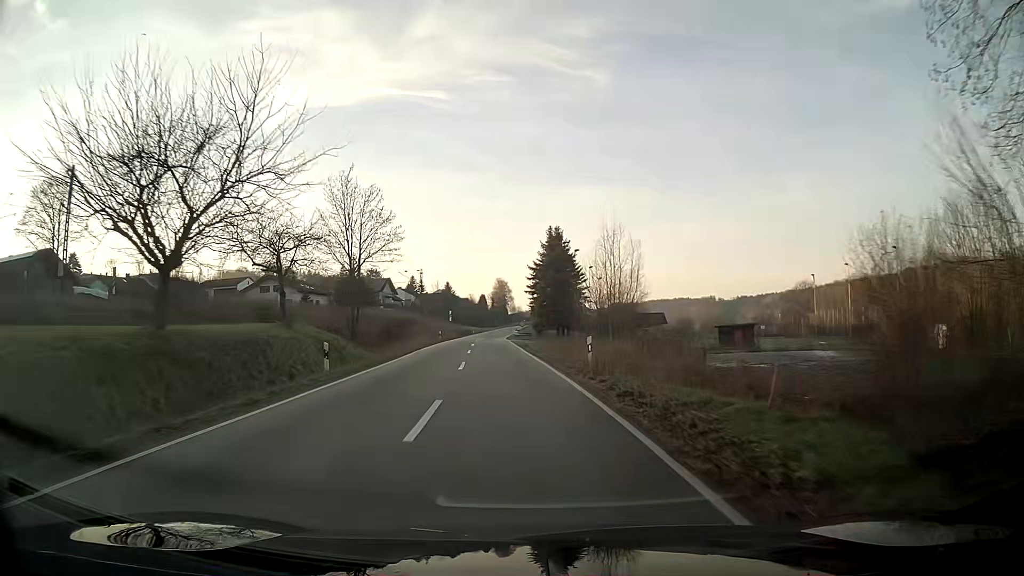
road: tertiary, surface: asphalt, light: Day
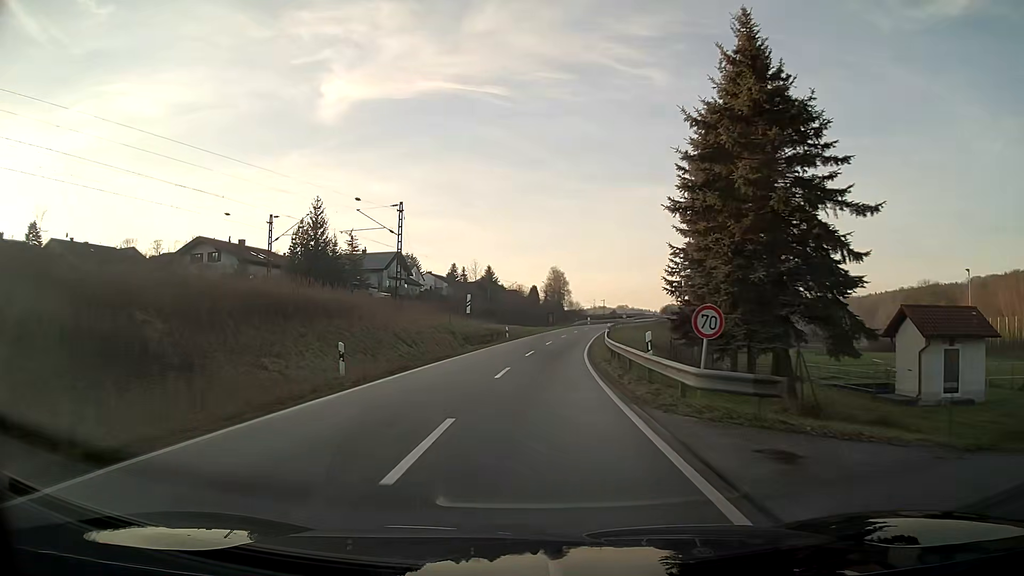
(-2.6, +49.9) m; -3°
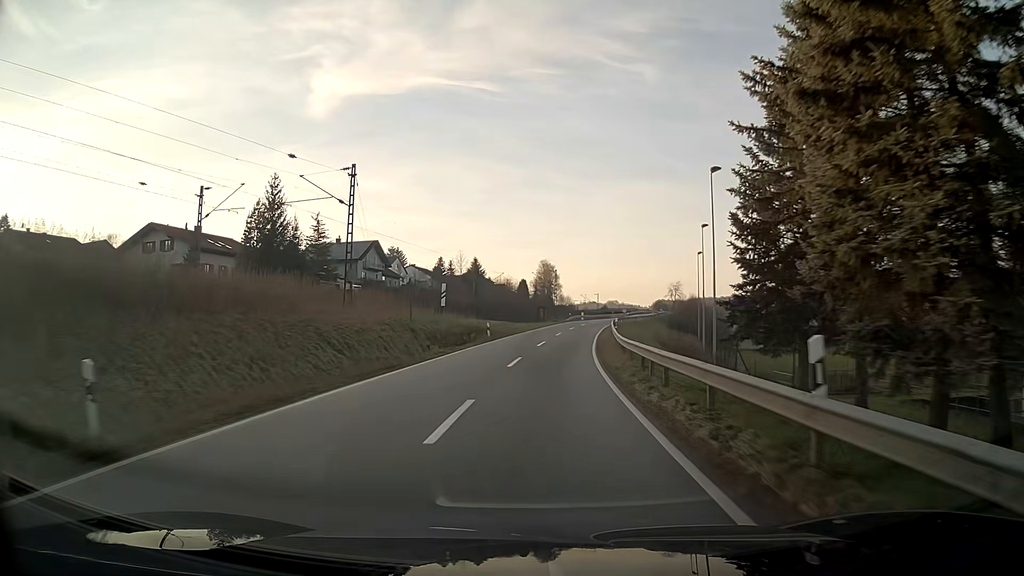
(+0.1, +10.1) m; +1°
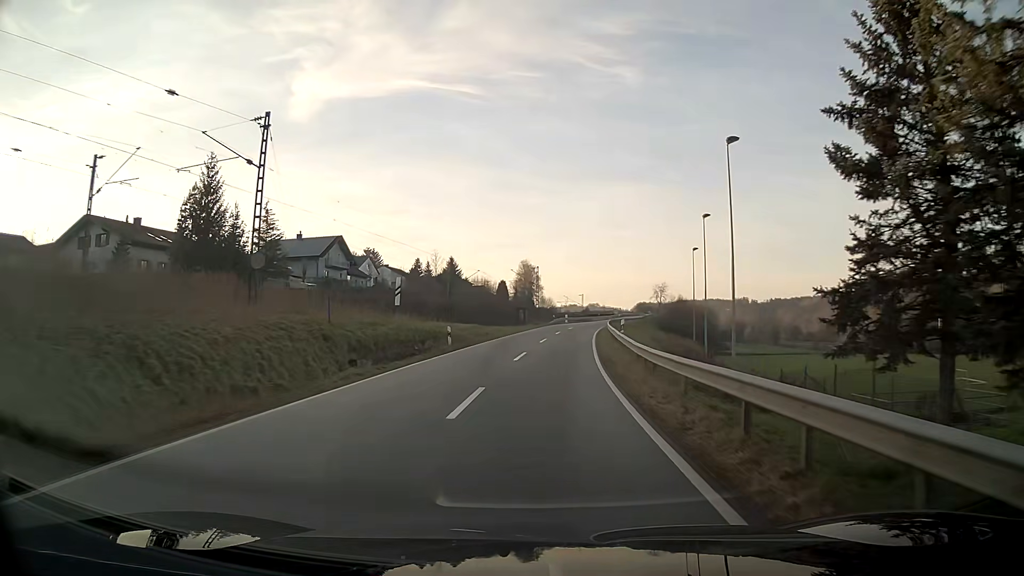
(+0.1, +10.1) m; +1°
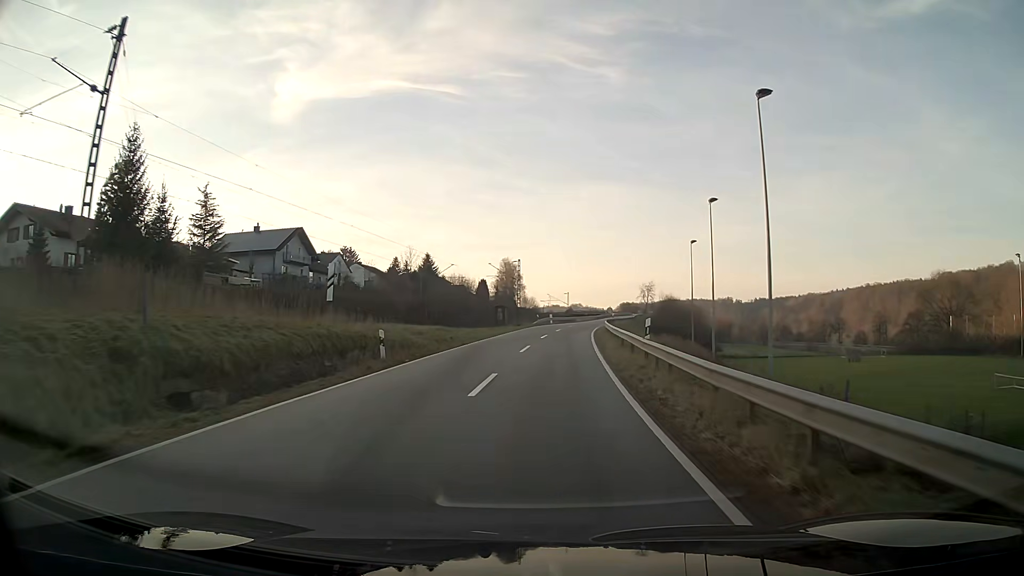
(+0.2, +10.1) m; +2°
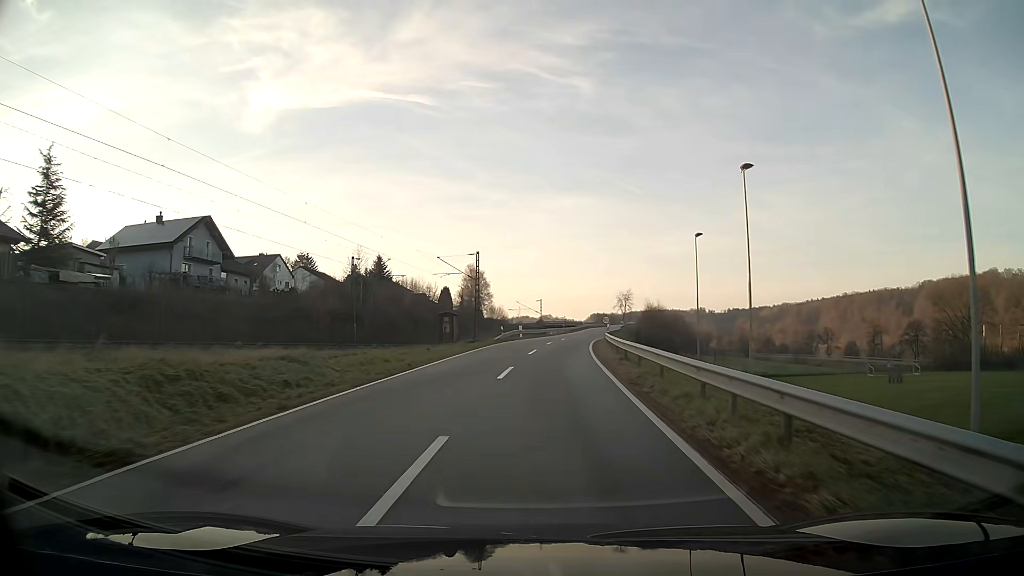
(+0.3, +19.2) m; +2°
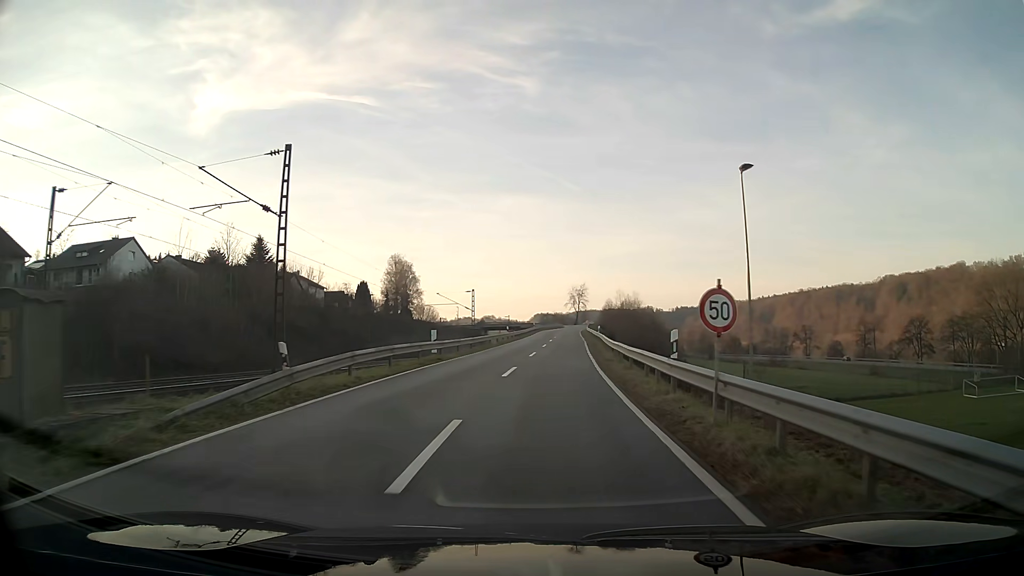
(+1.4, +34.2) m; +5°
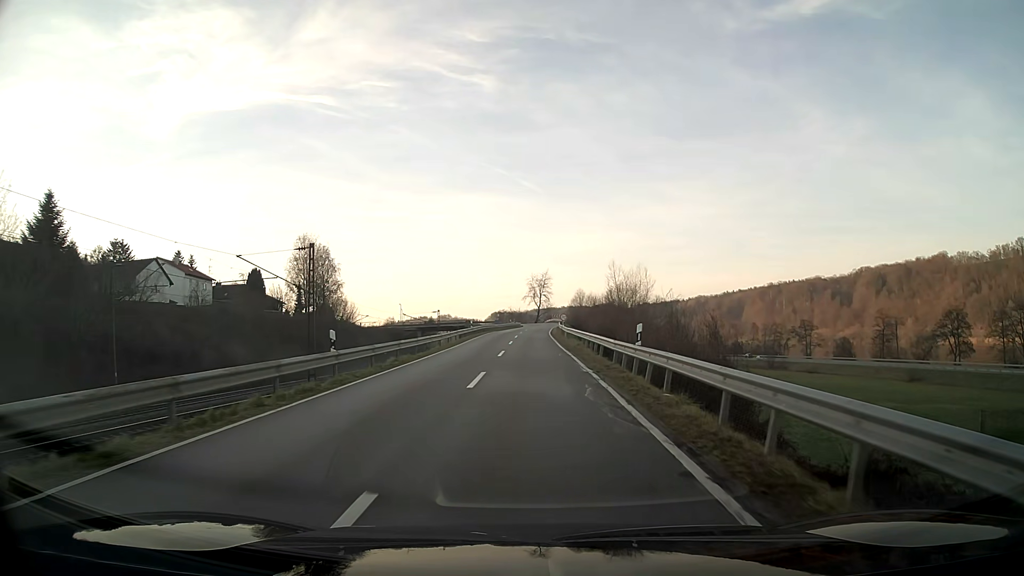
(+1.5, +39.9) m; +3°
(0, +10) (0, +20) (0, +30) (0, +40) (0, +50) (0, +60) (0, +70) (+1, +80) (+2, +90) (+2, +100) m
